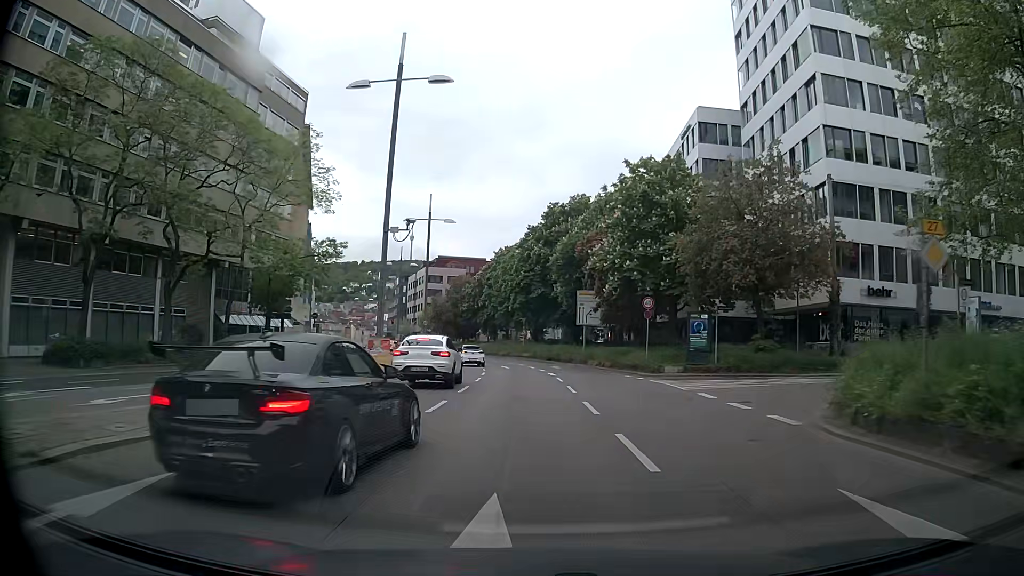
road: primary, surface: asphalt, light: Day
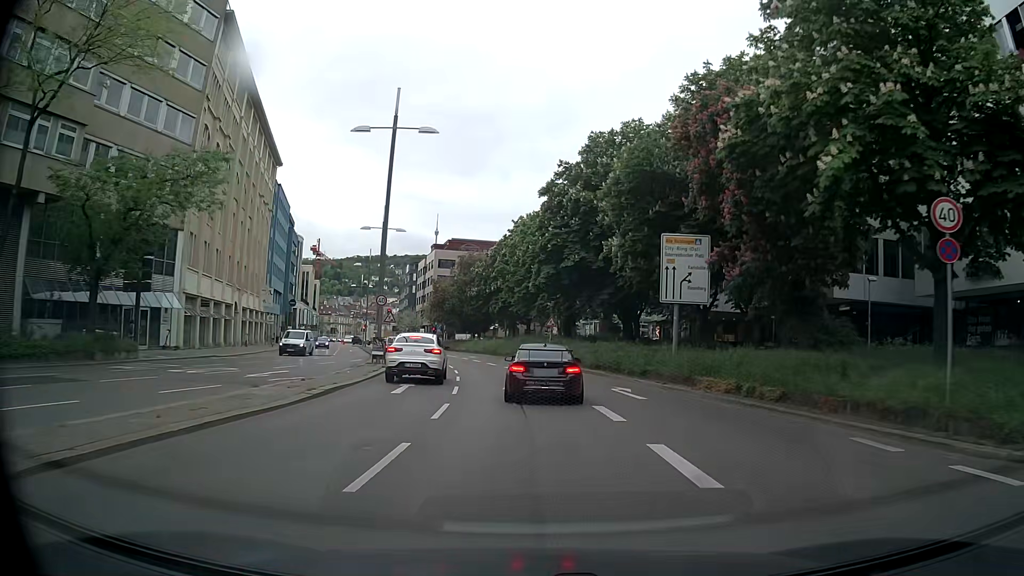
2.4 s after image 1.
(-0.5, +25.4) m; -3°
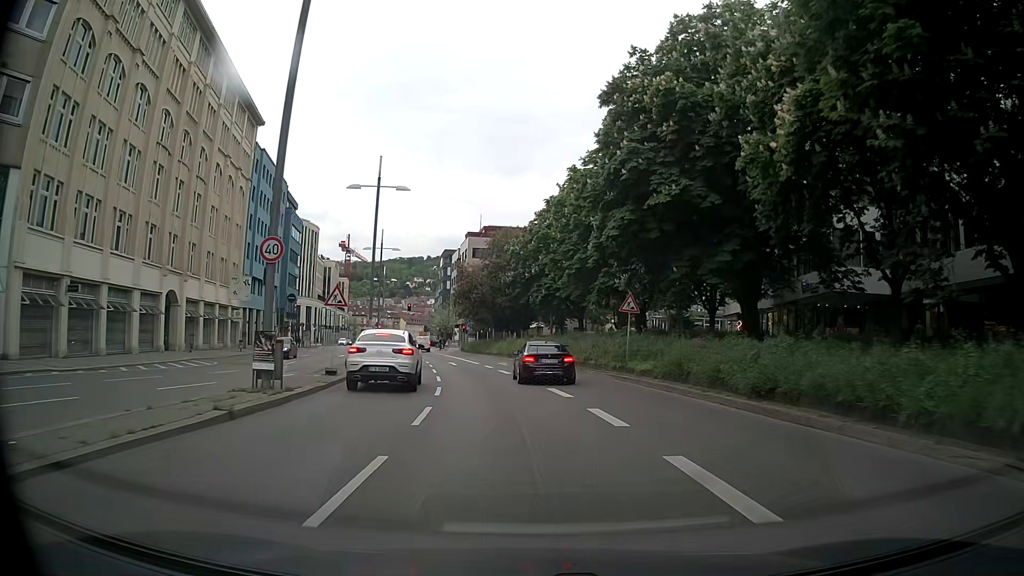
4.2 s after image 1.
(-0.4, +19.4) m; -3°
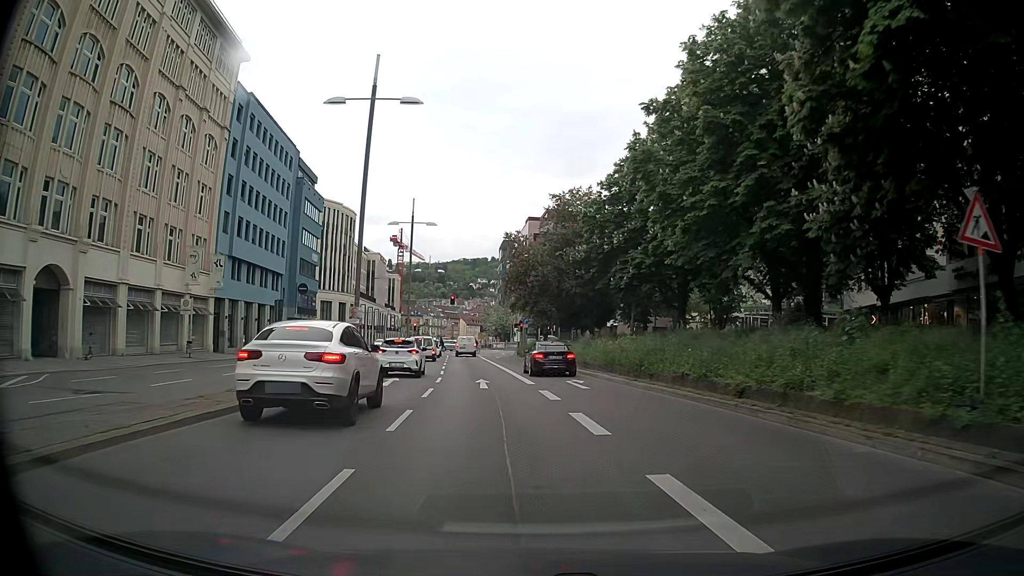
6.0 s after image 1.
(-0.9, +18.9) m; -5°
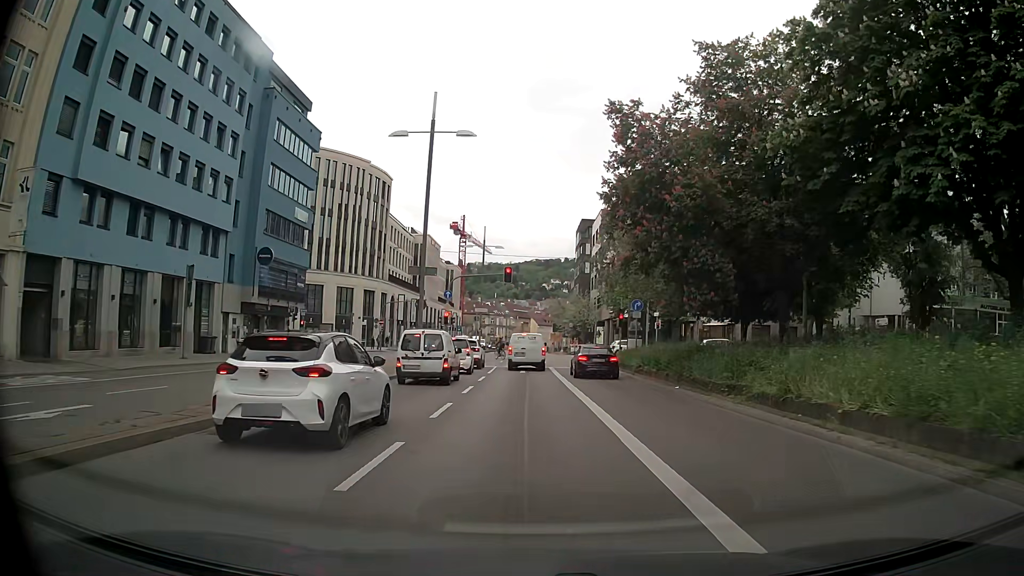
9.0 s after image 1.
(-2.1, +28.0) m; -8°
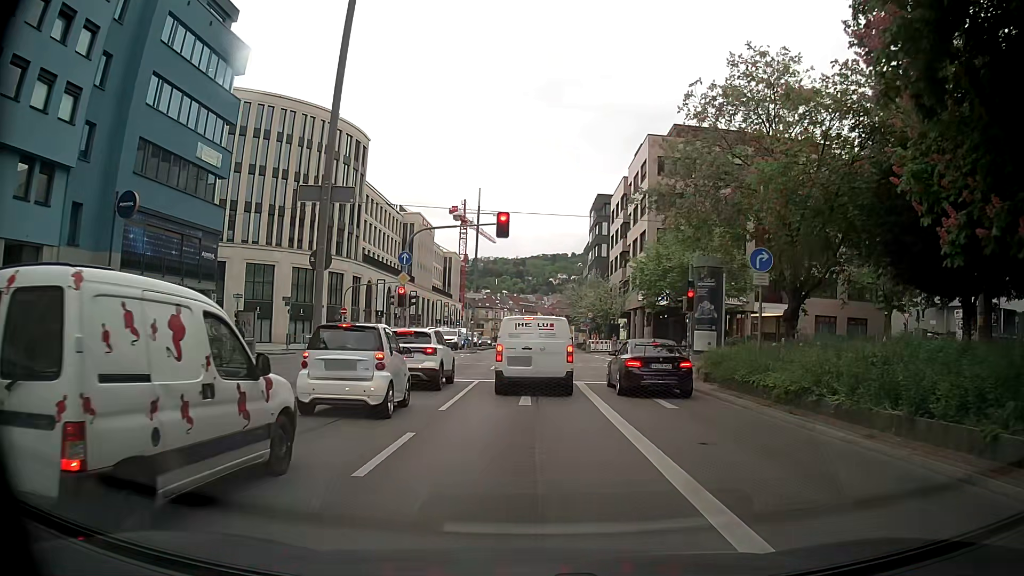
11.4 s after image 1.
(0.0, +17.2) m; 0°
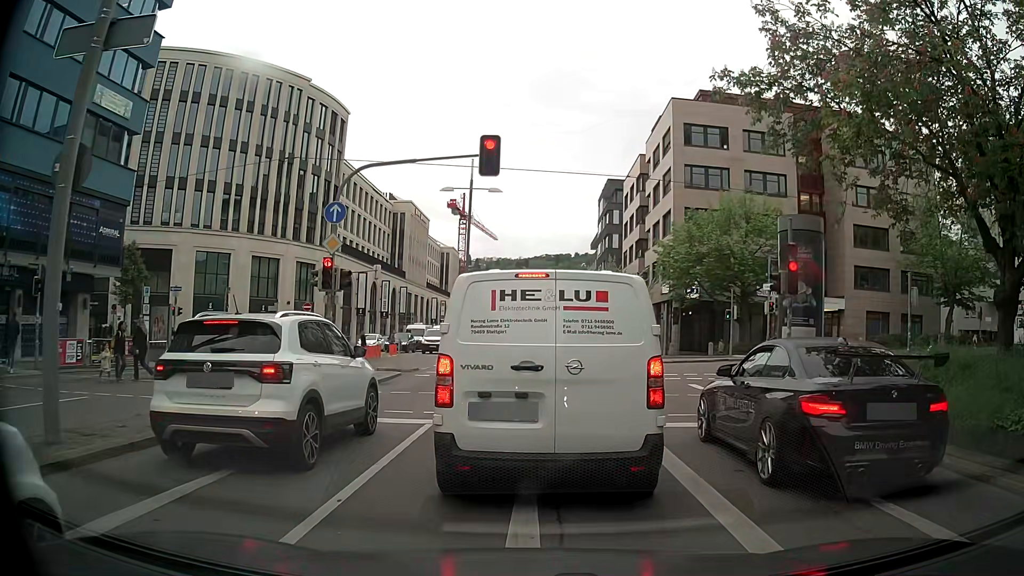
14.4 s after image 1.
(-0.1, +9.9) m; -3°
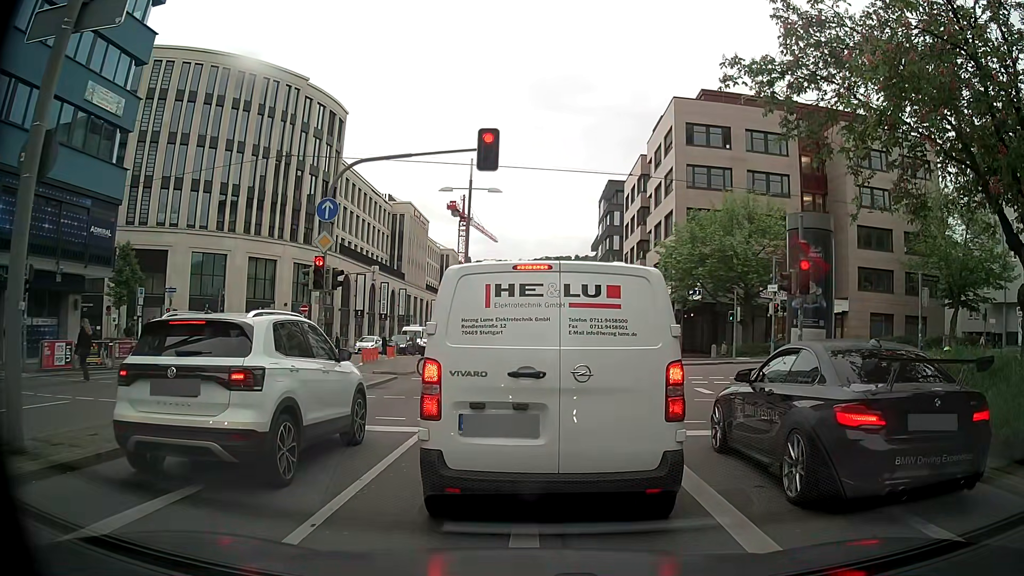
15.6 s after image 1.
(0.0, +0.6) m; 0°
